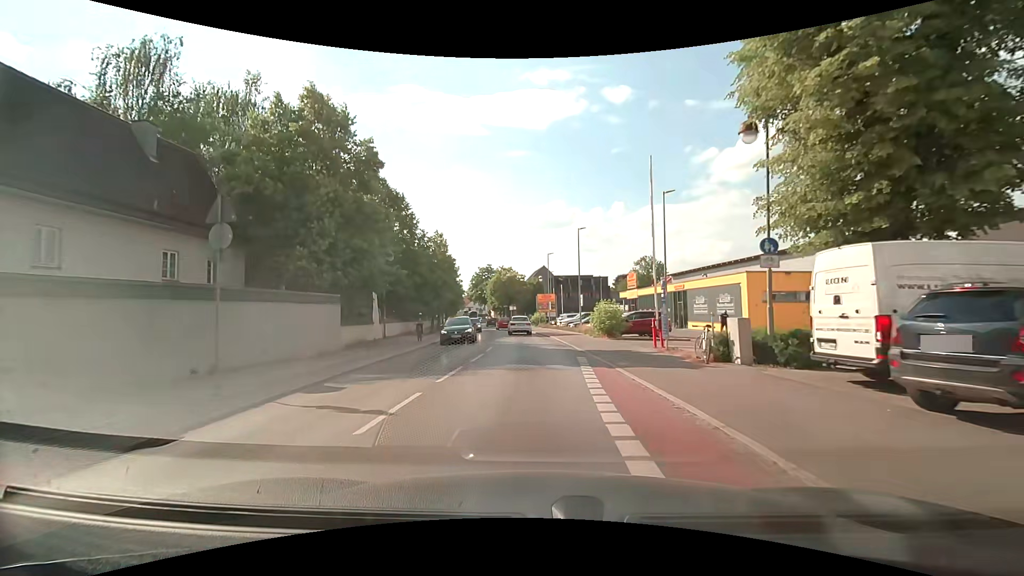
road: tertiary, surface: asphalt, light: Day
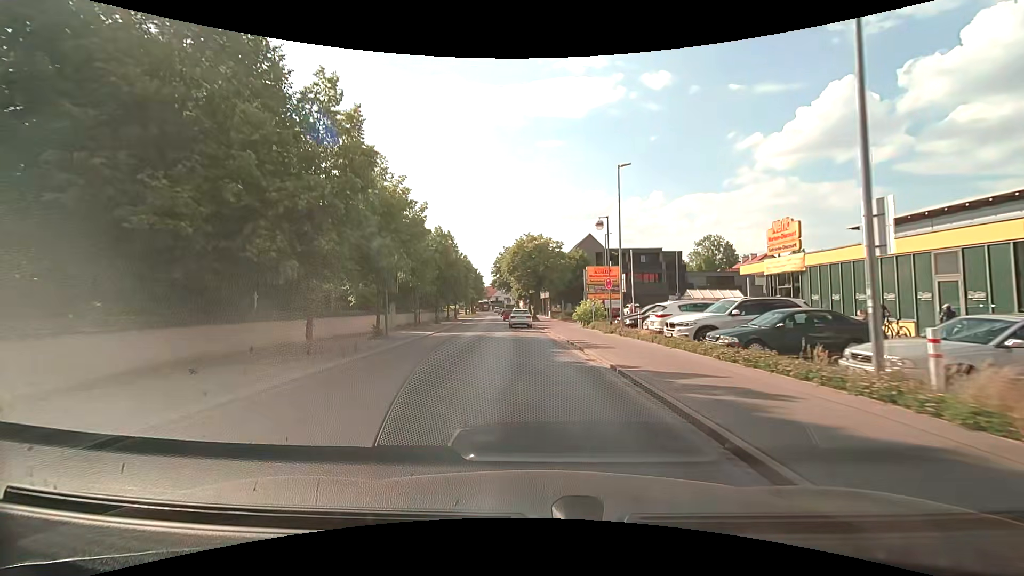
(-0.7, +31.3) m; -3°
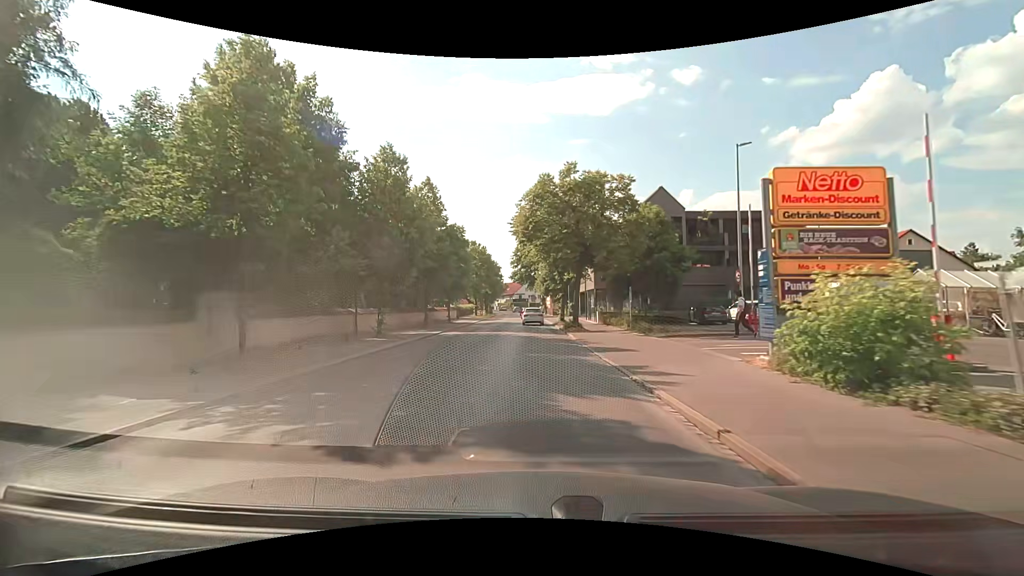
(-1.0, +26.1) m; -3°
(0, +10) (0, +20) (0, +30) (-1, +40) (-1, +50) (-1, +60) (-1, +70) (-2, +80) (-2, +90) (-3, +100) m
